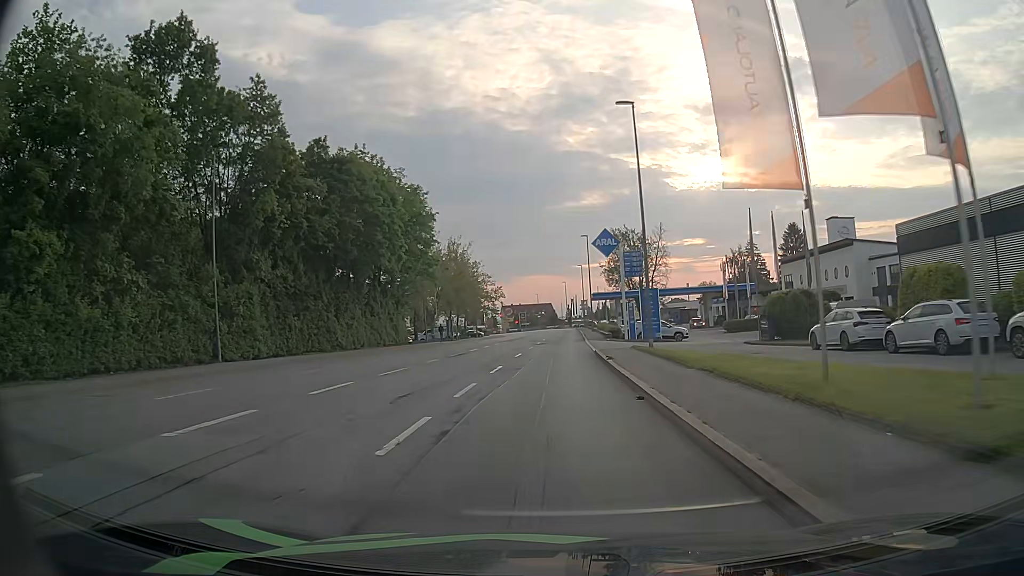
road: tertiary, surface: asphalt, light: Day
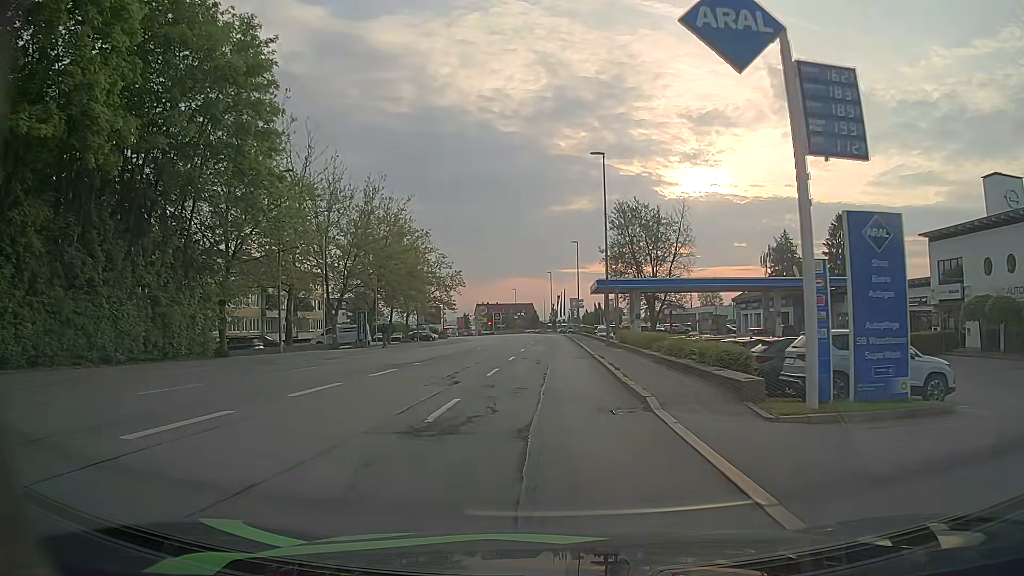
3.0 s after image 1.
(-0.1, +36.7) m; +1°
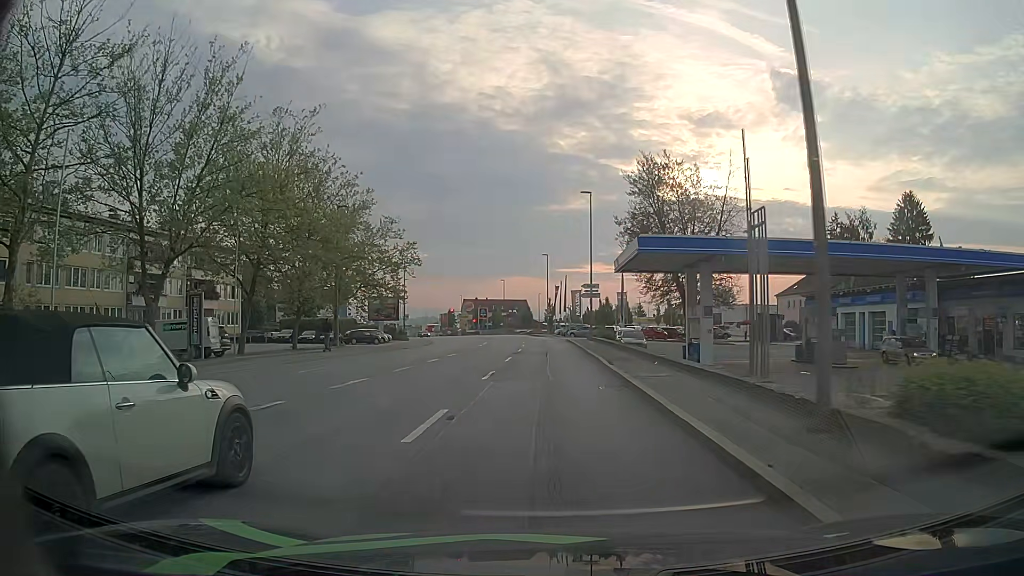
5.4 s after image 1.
(0.0, +28.1) m; -1°
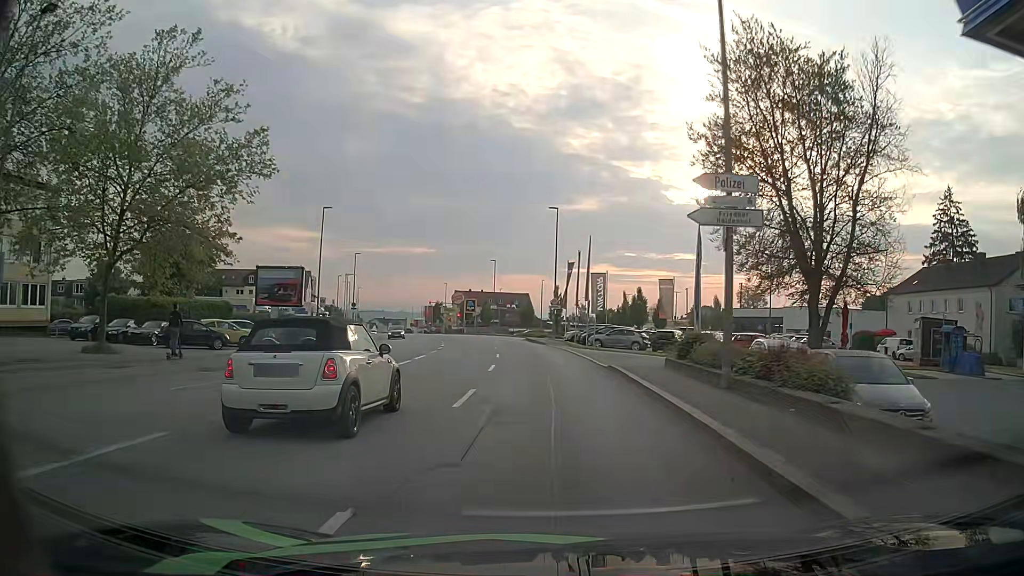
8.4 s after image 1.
(+0.3, +34.4) m; 0°
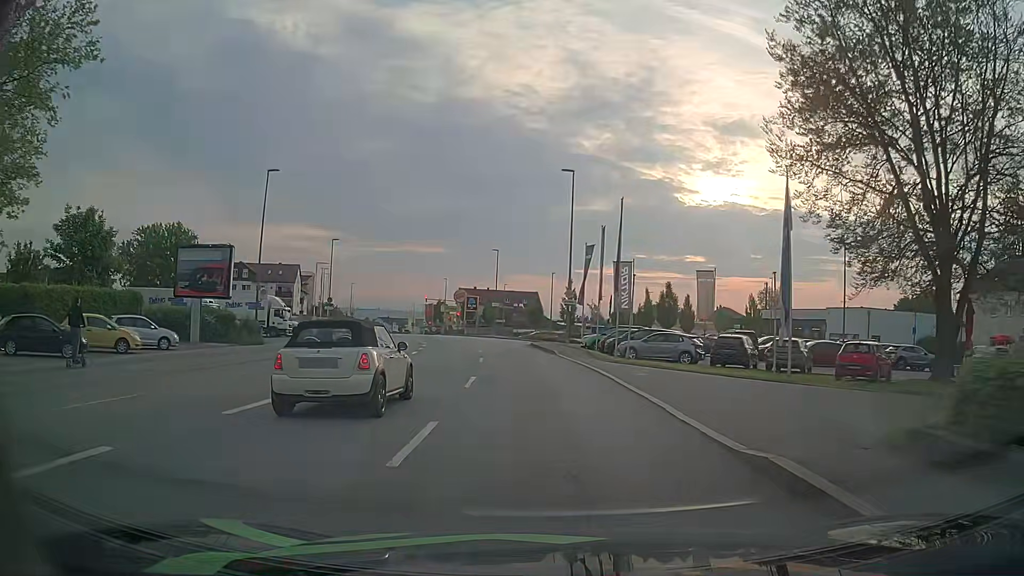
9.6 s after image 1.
(+0.1, +13.2) m; 0°
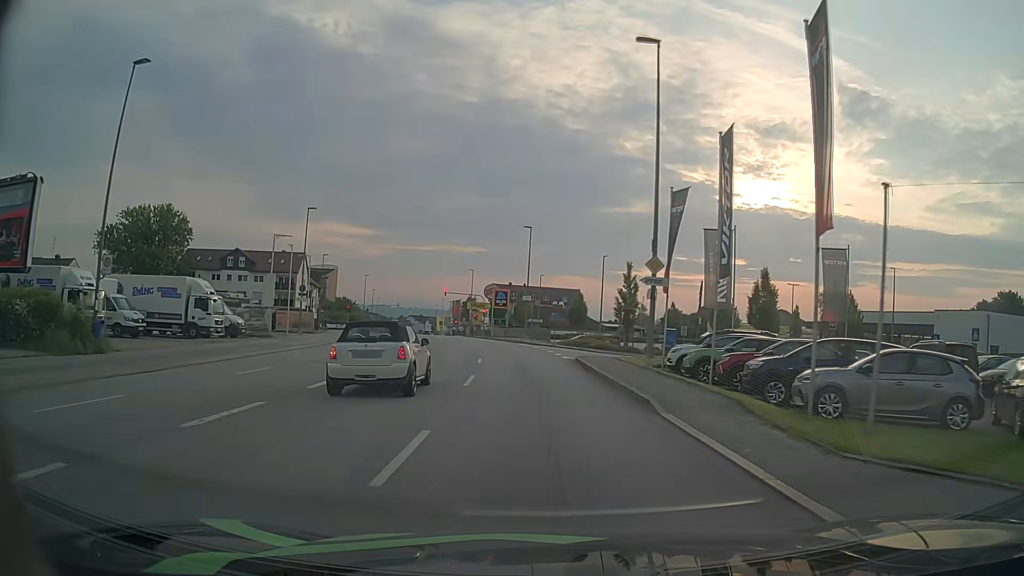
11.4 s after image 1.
(-0.6, +19.0) m; -3°
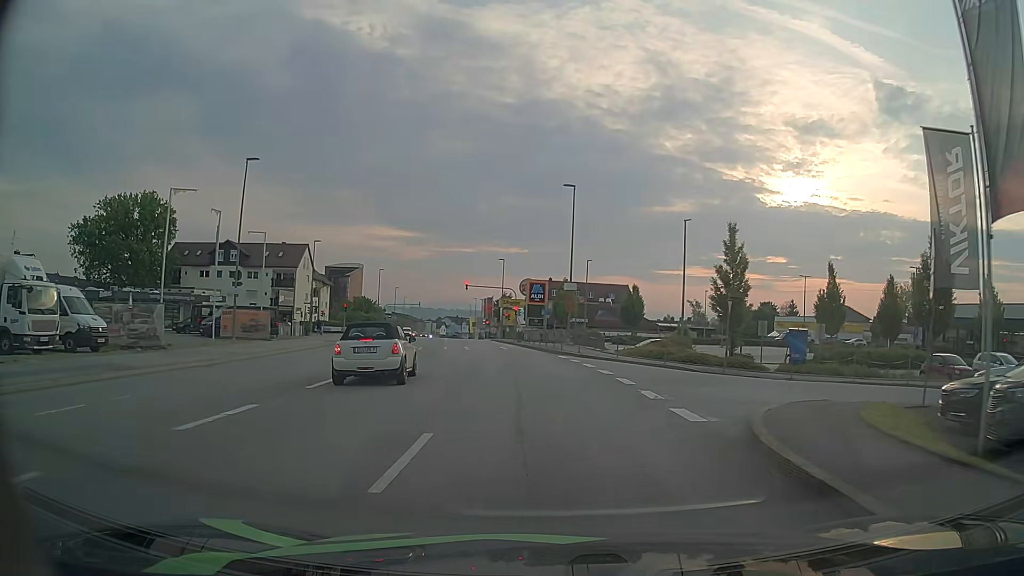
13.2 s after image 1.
(-0.6, +18.3) m; -4°
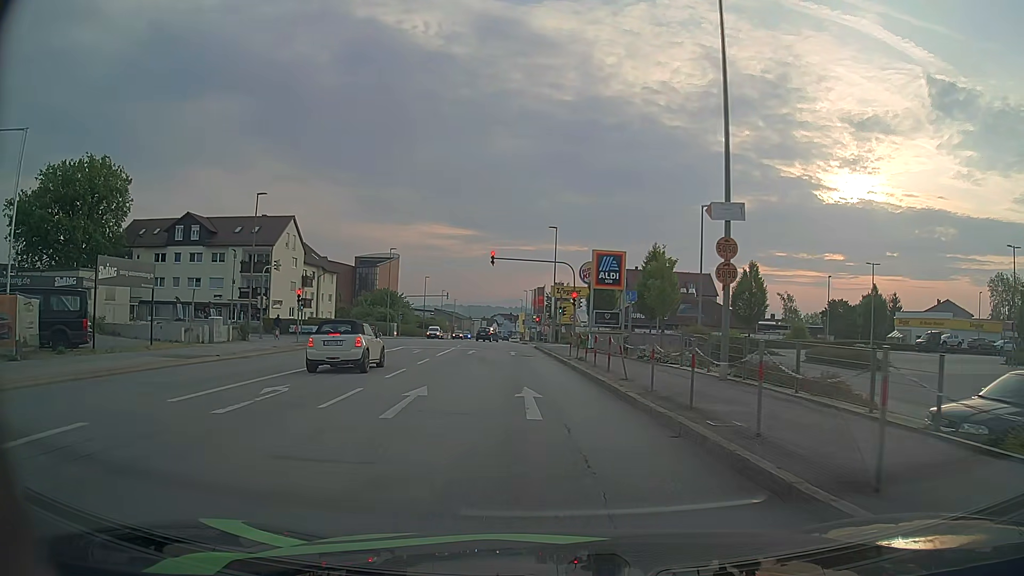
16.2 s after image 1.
(-1.1, +27.4) m; -5°
(0, +10) (-1, +20) (-1, +30) (-2, +40) (-3, +50) (-3, +60) (-4, +70) (-5, +80) (-6, +90) (-6, +100) m
